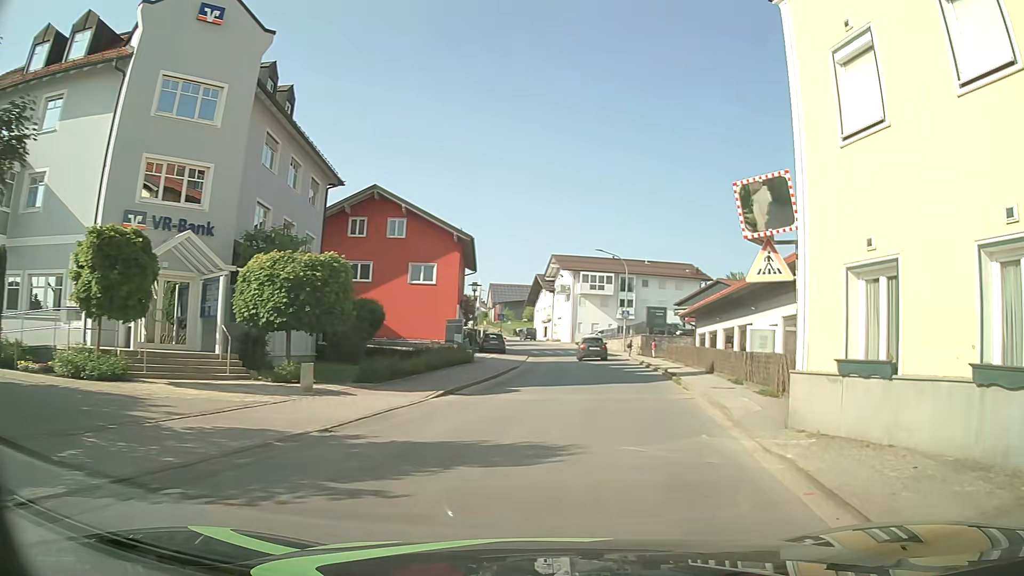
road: tertiary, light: Day
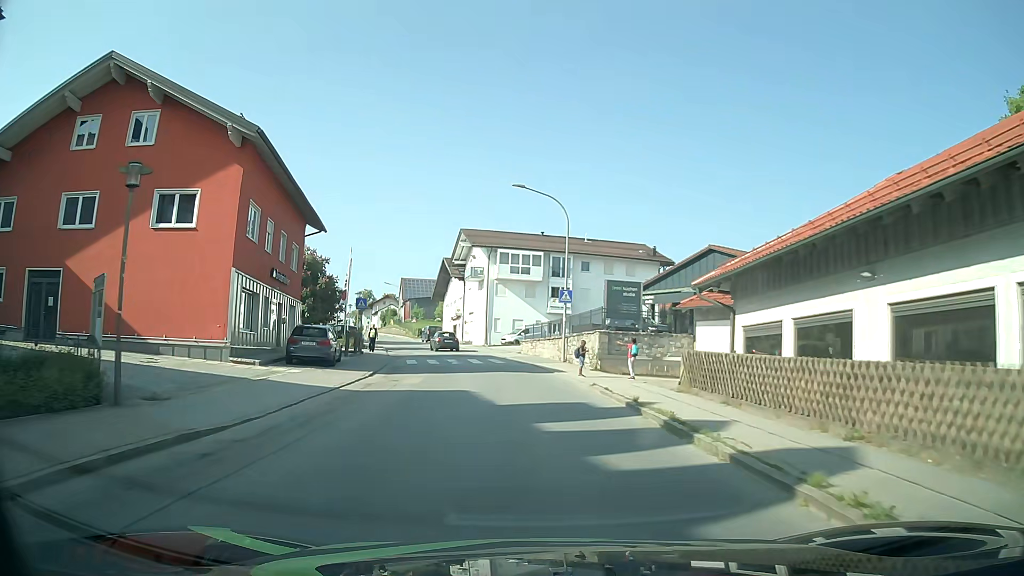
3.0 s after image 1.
(+3.1, +23.6) m; +8°
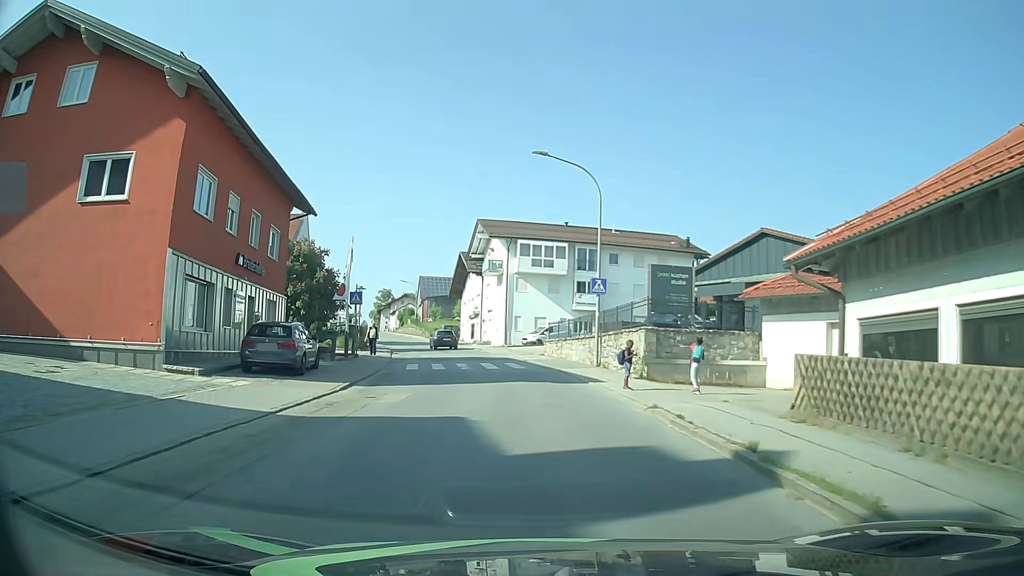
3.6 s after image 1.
(-0.1, +5.6) m; -2°
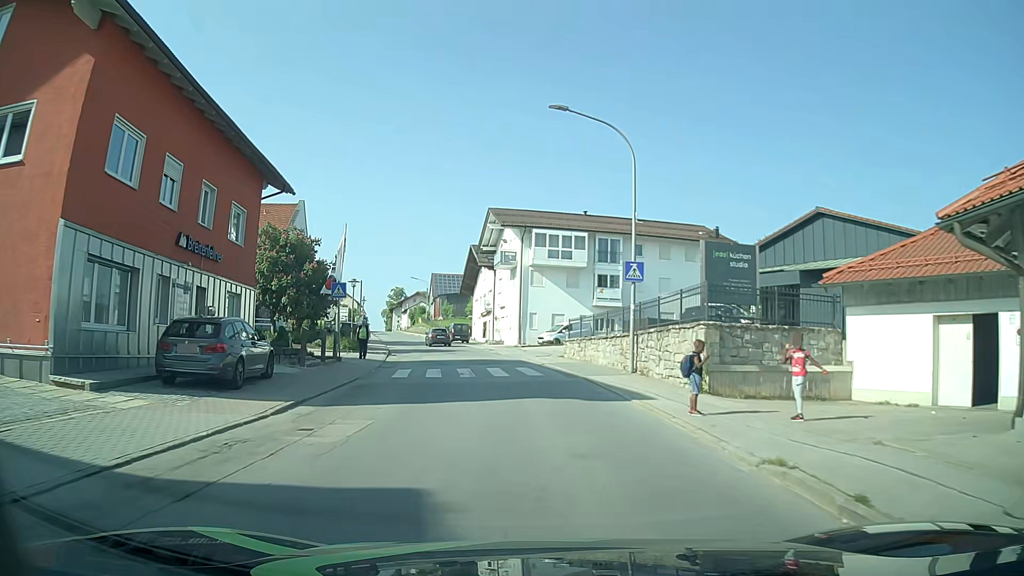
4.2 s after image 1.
(0.0, +5.1) m; -1°
(0, +10) (-1, +20) (-2, +30) (-4, +40) (-6, +49) (-9, +59) (-11, +69) (-14, +78) (-16, +88) (-19, +98) m
